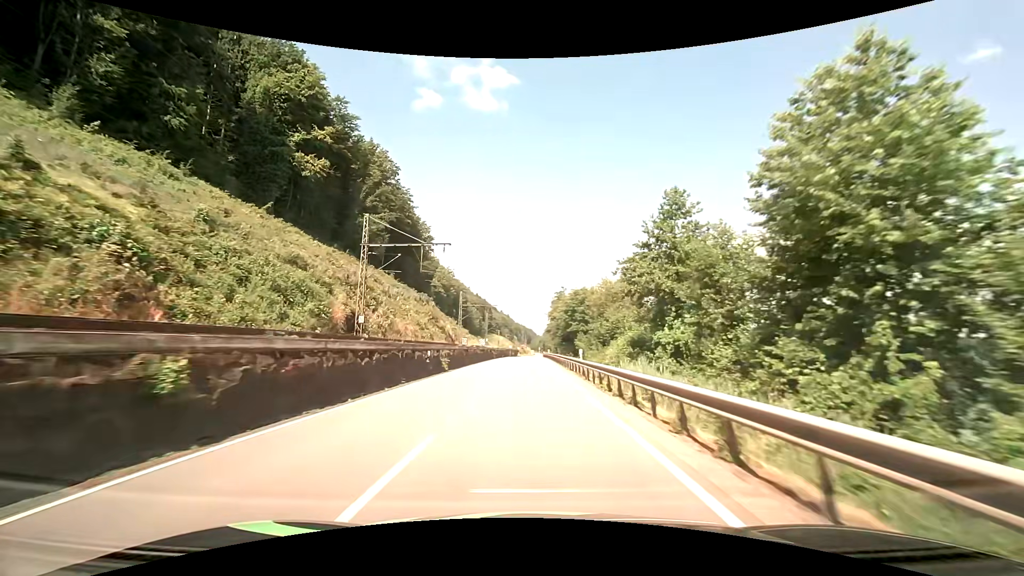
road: primary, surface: asphalt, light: Day
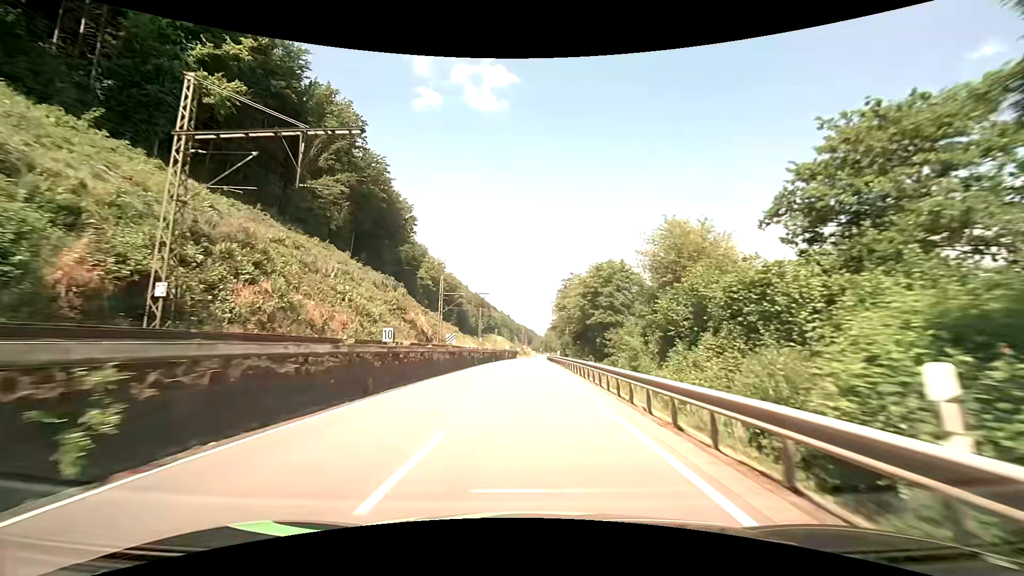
(-0.2, +23.3) m; 0°
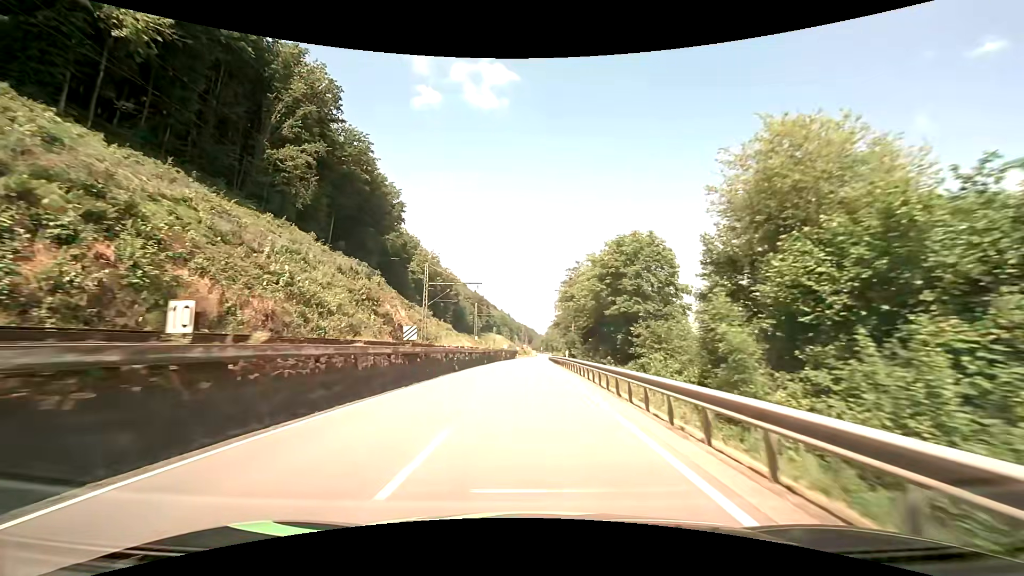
(0.0, +11.6) m; 0°
(0, +10) (0, +20) (0, +30) (0, +40) (0, +50) (0, +60) (0, +70) (0, +80) (0, +90) (0, +100) m
